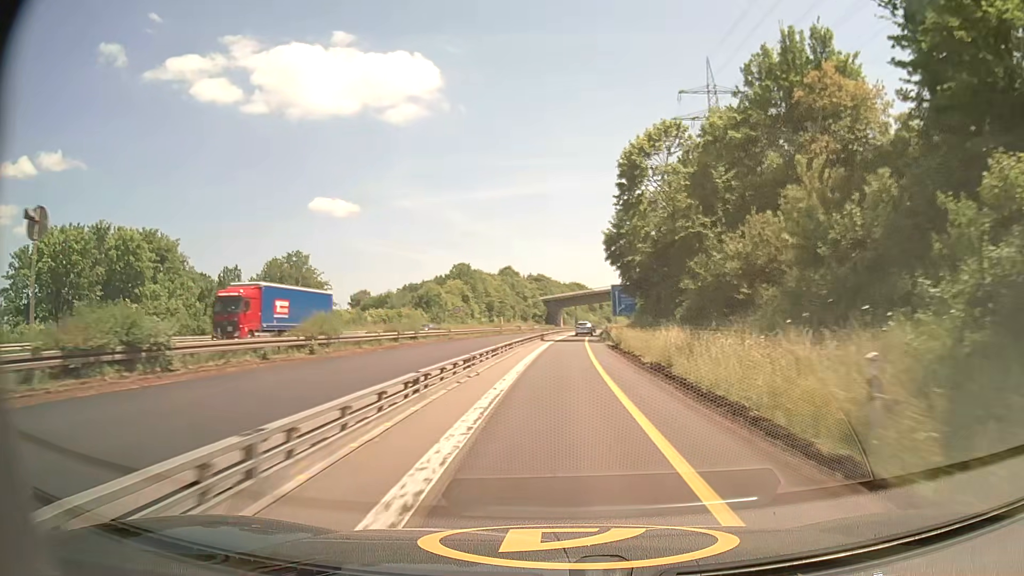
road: motorway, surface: asphalt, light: Day
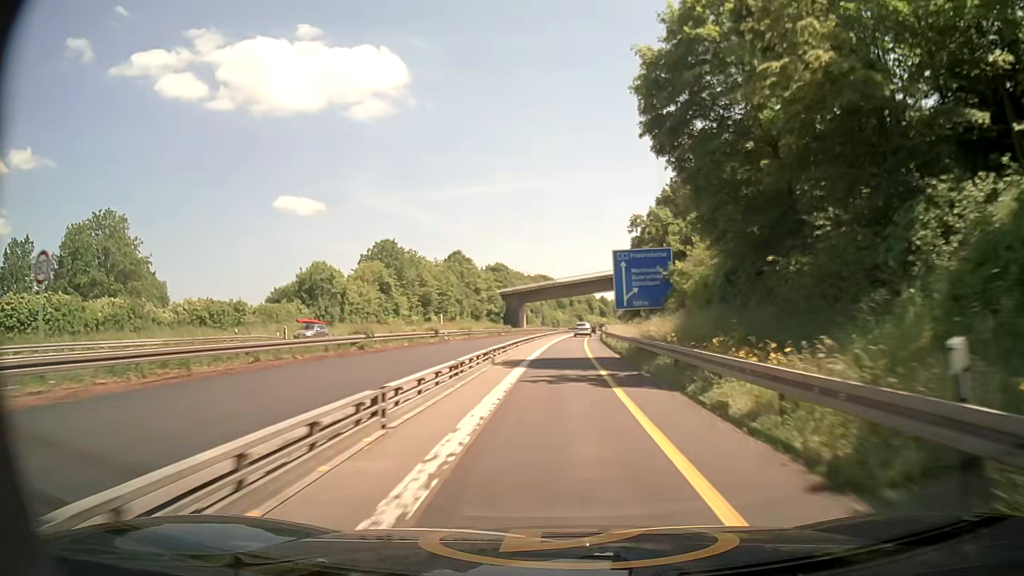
(+1.4, +50.6) m; +3°
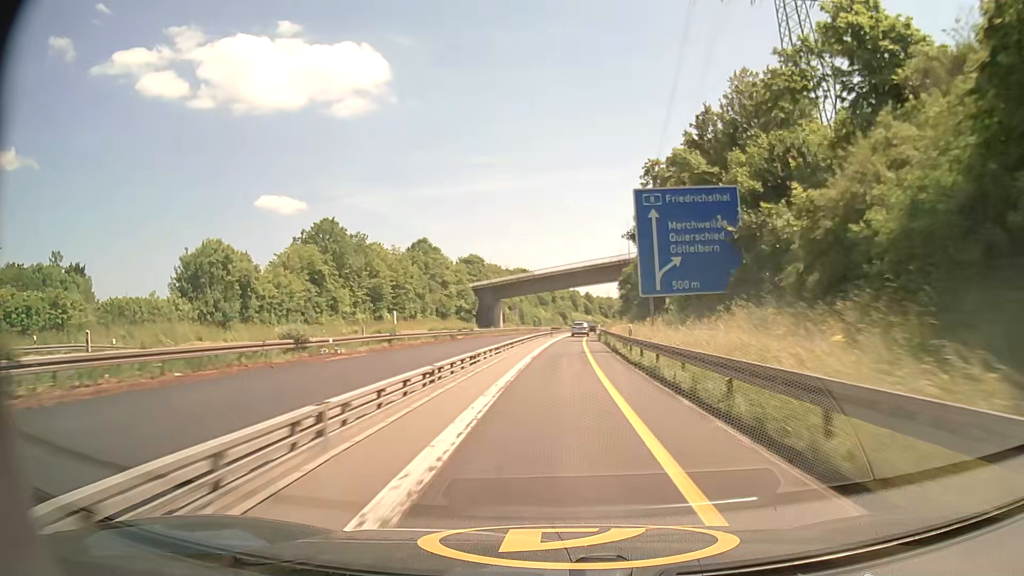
(+0.4, +25.9) m; +2°
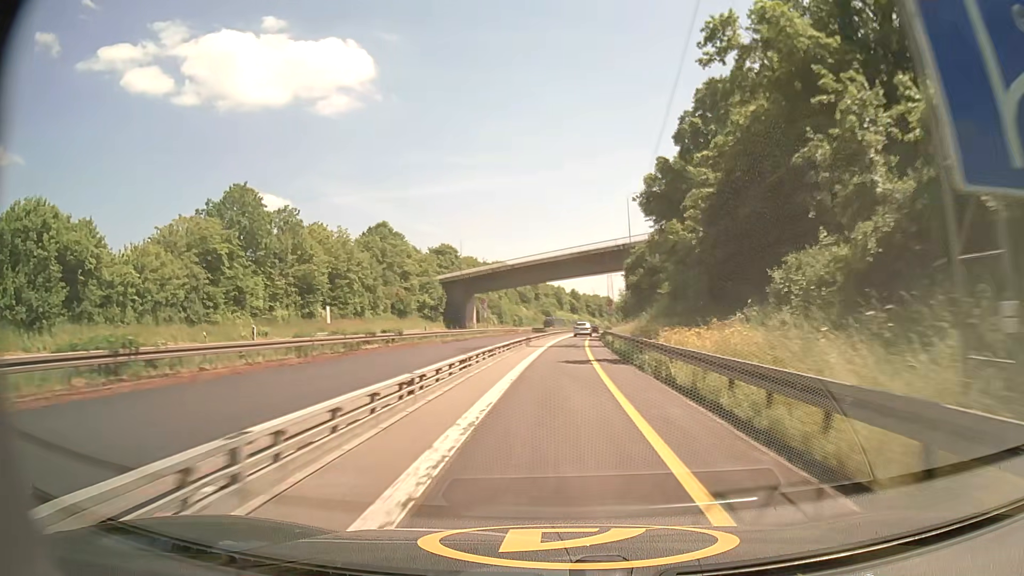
(+0.3, +26.0) m; +1°
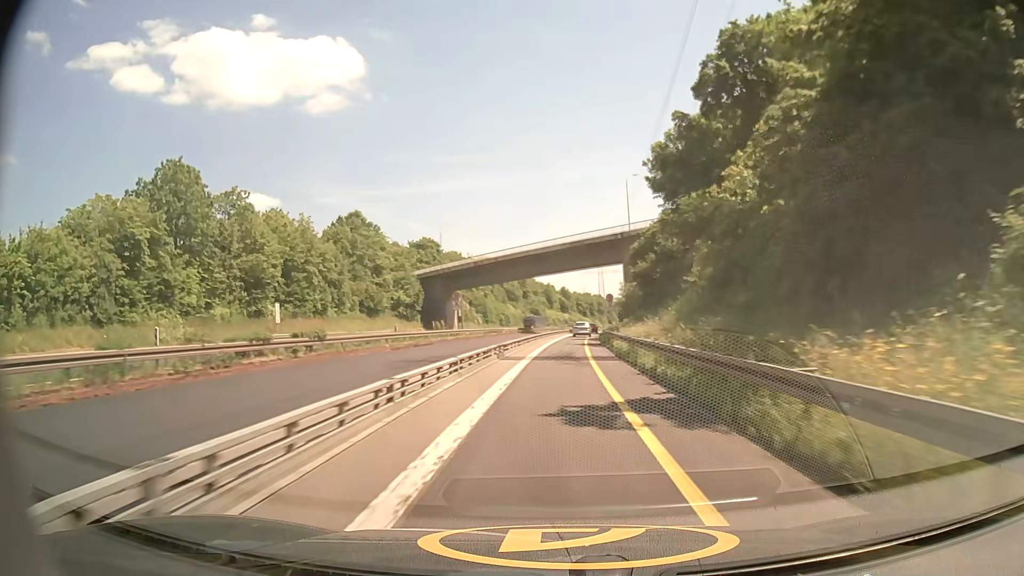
(+0.1, +13.0) m; +1°
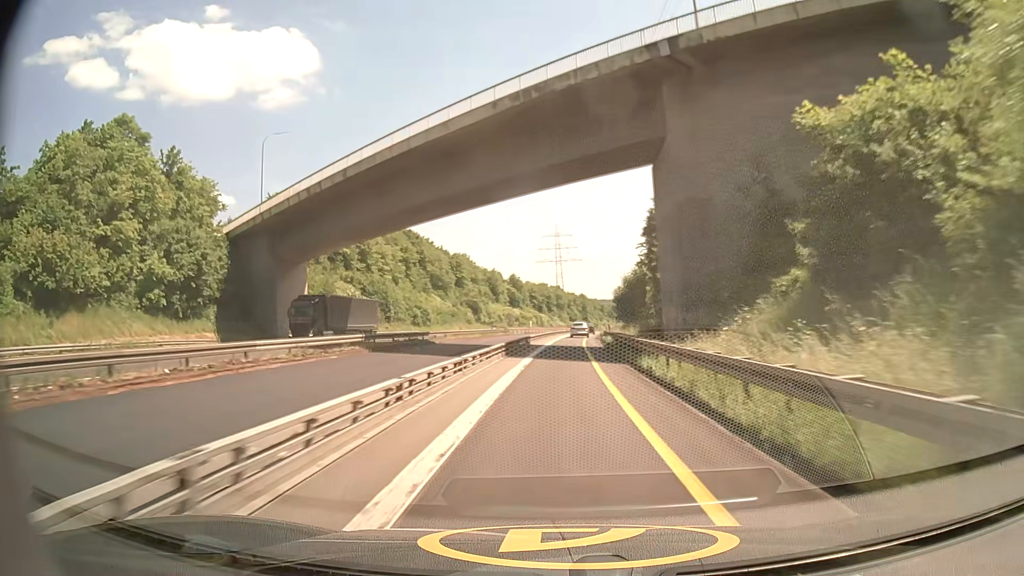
(+2.1, +65.5) m; +4°
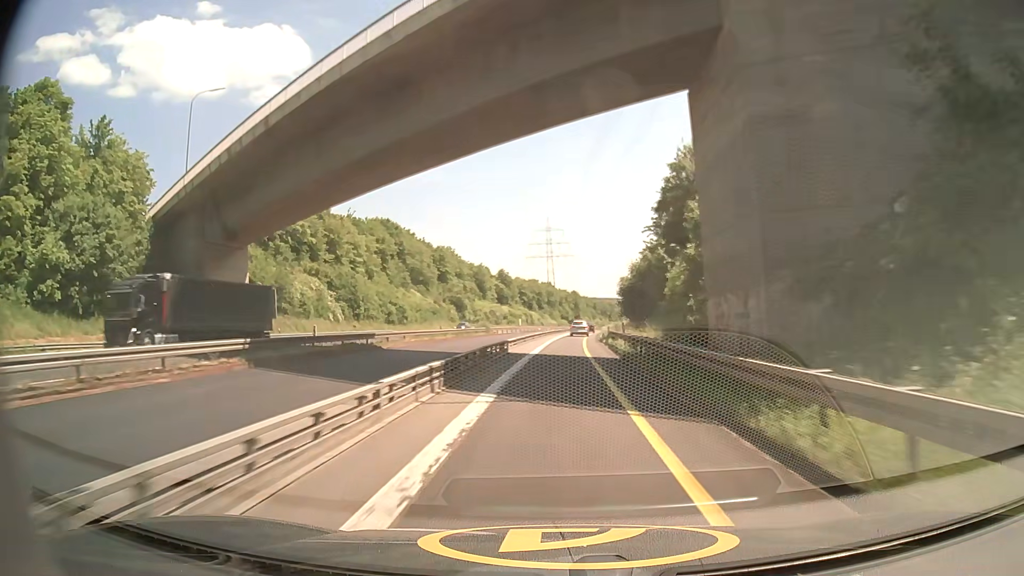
(+0.1, +13.2) m; +1°
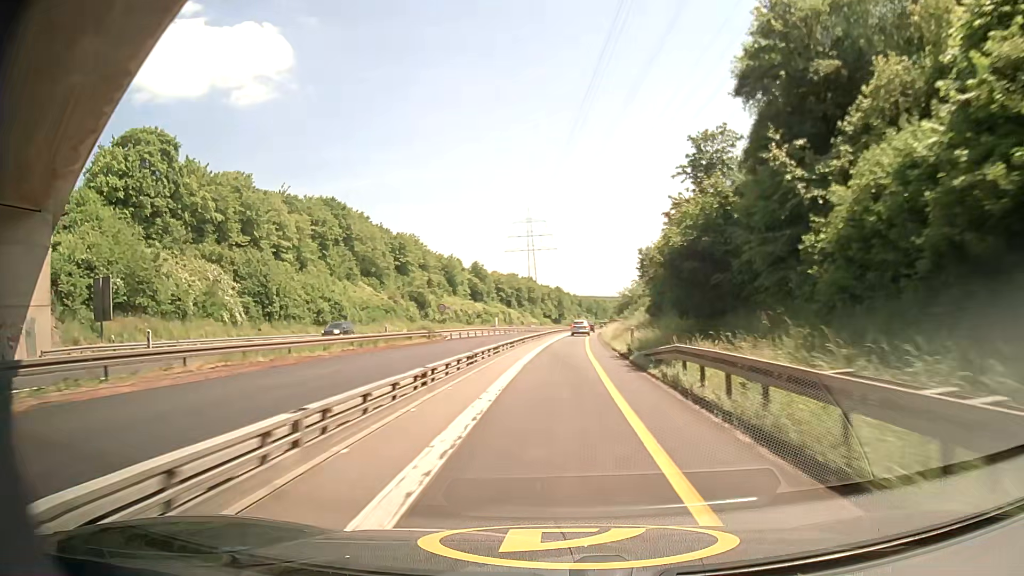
(+0.2, +26.6) m; 0°
(0, +10) (0, +20) (+1, +30) (+1, +40) (+2, +50) (+3, +60) (+4, +70) (+5, +80) (+6, +90) (+7, +100) m
